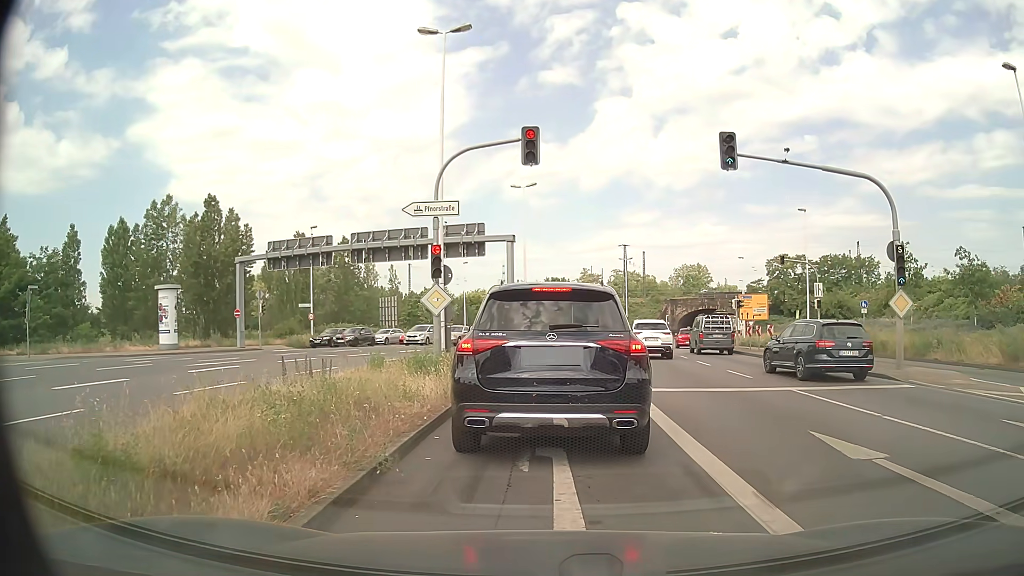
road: primary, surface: asphalt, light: Day
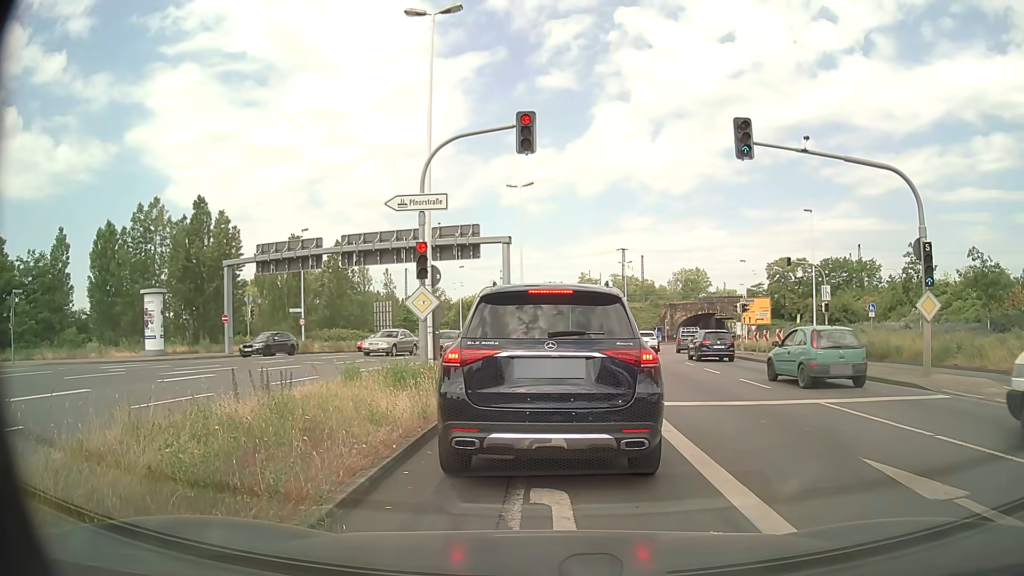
(0.0, +1.4) m; 0°
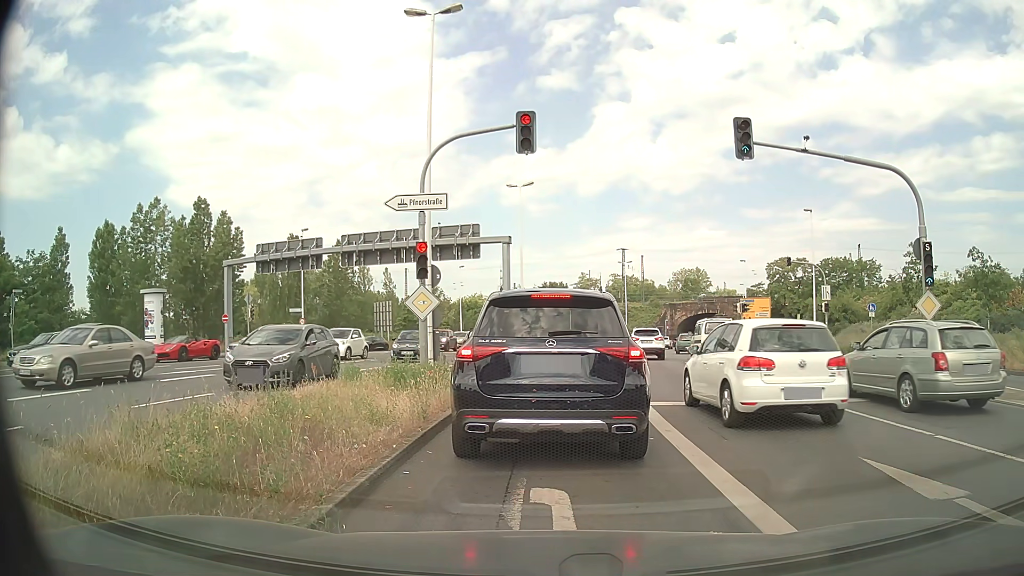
(0.0, +0.1) m; 0°
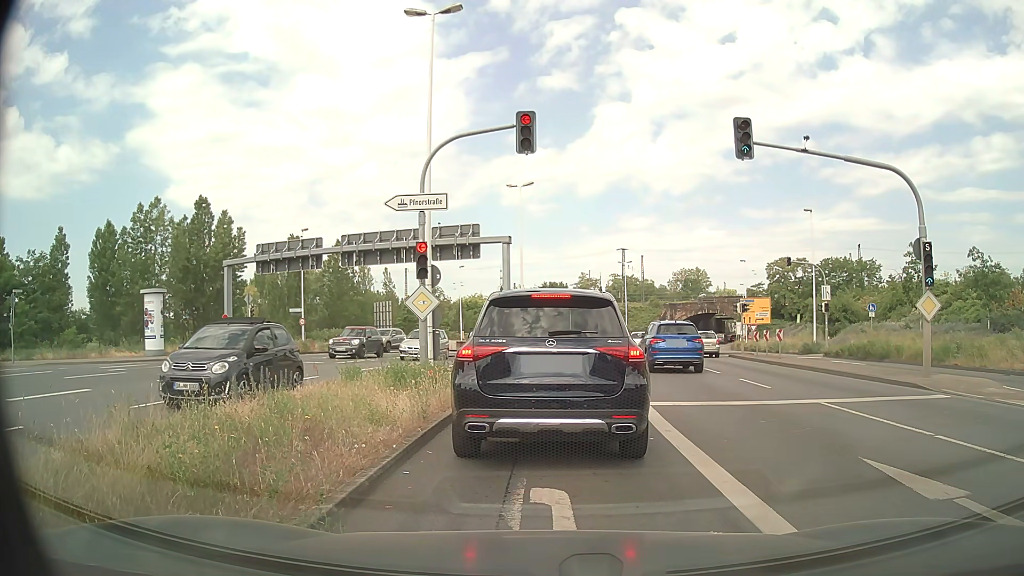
(0.0, 0.0) m; 0°
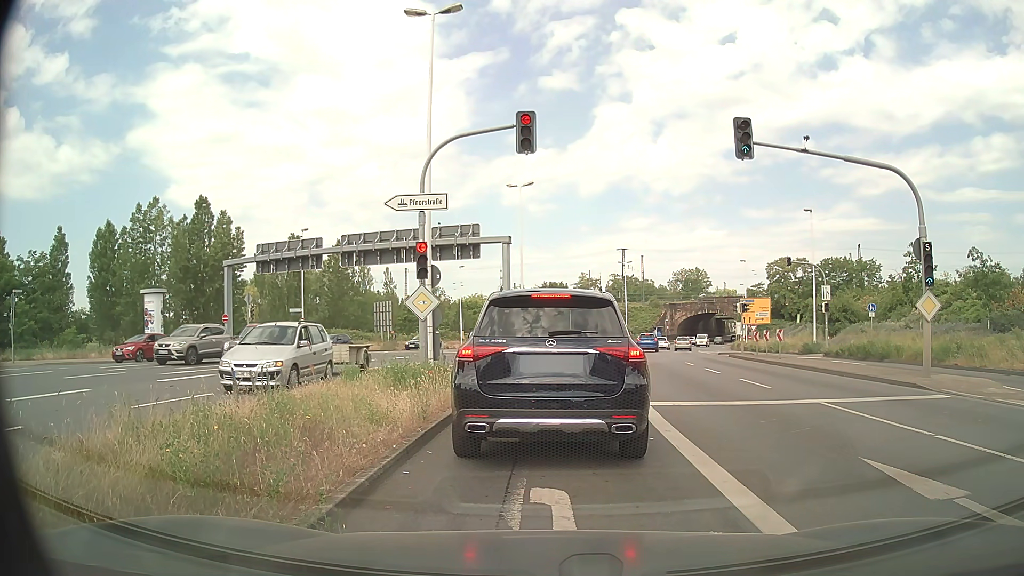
(0.0, 0.0) m; 0°
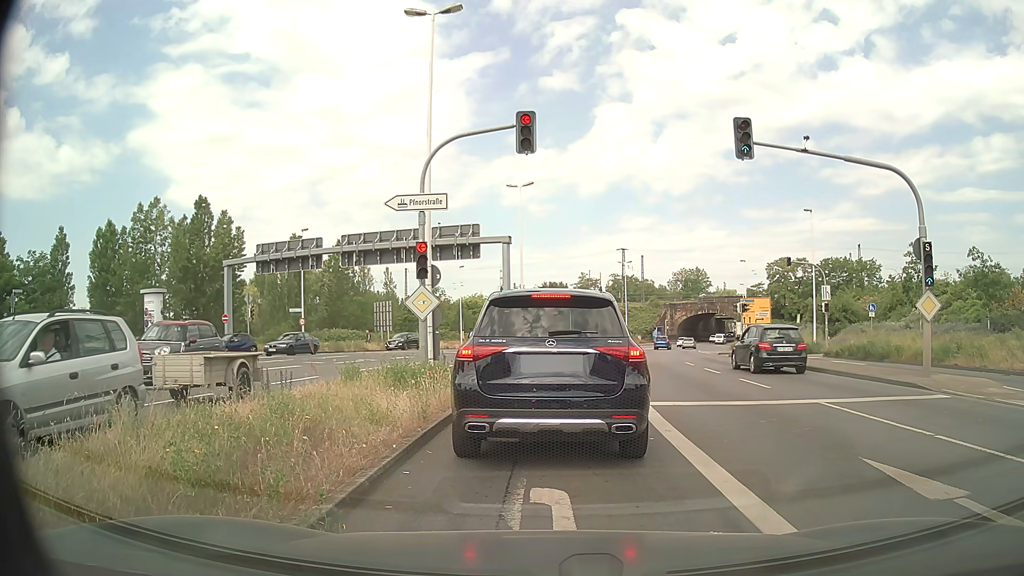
(0.0, 0.0) m; 0°
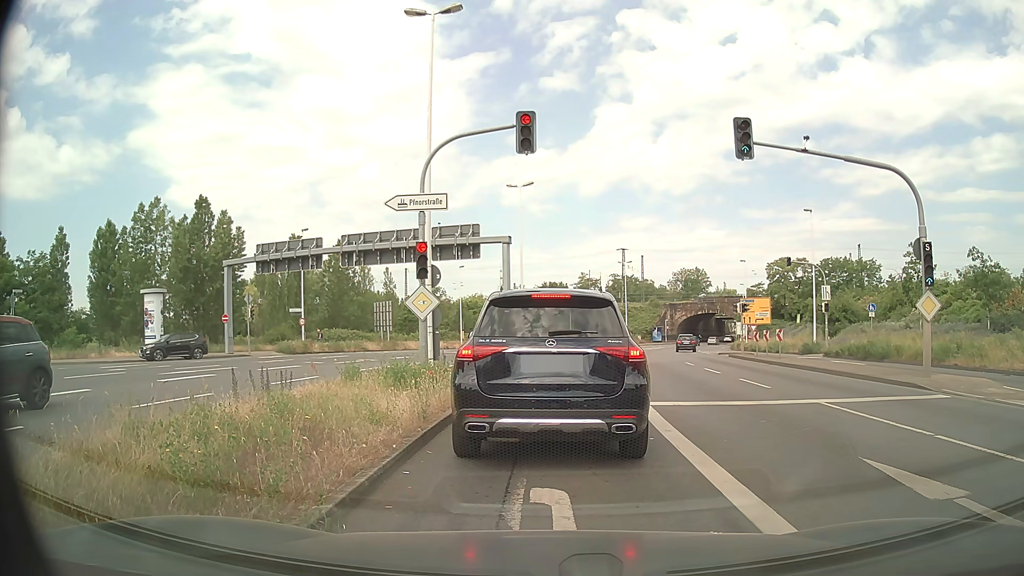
(0.0, 0.0) m; 0°
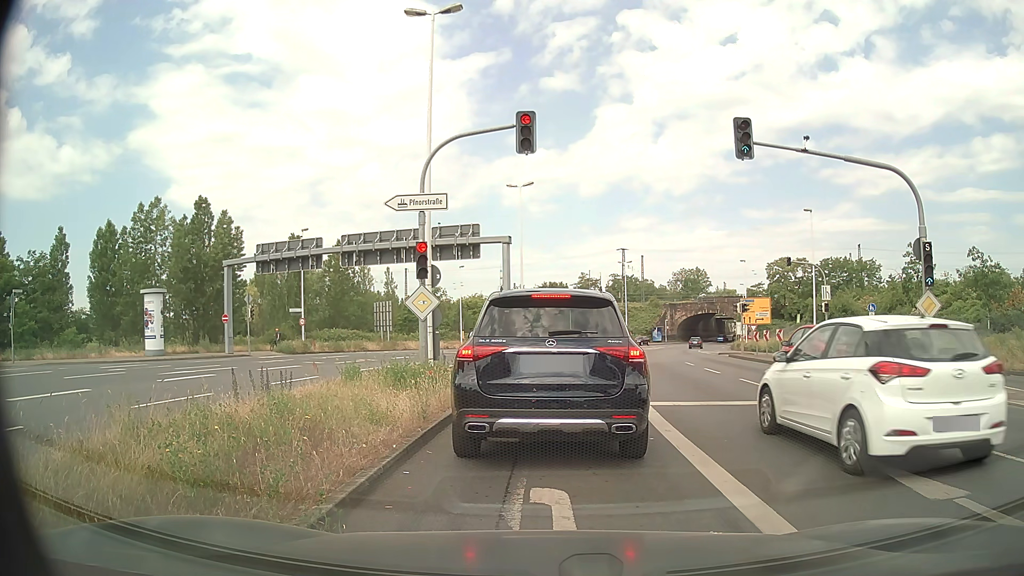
(0.0, 0.0) m; 0°
(0, +10) (0, +20) (-5, +29) (-14, +33) (-24, +33) (-33, +31) (-43, +30) (-53, +28) (-63, +26) (-73, +24) m
